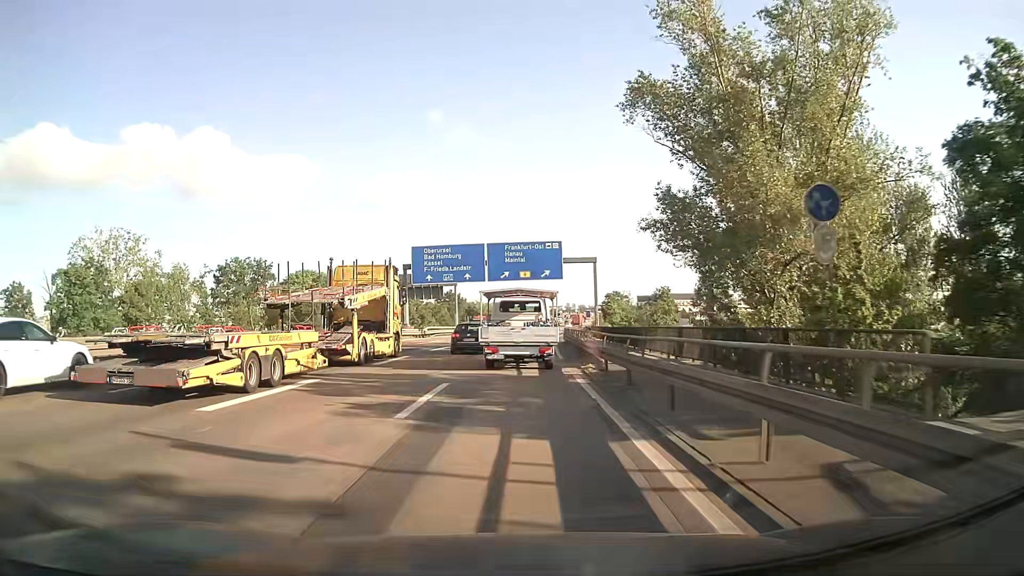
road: motorway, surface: asphalt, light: Day
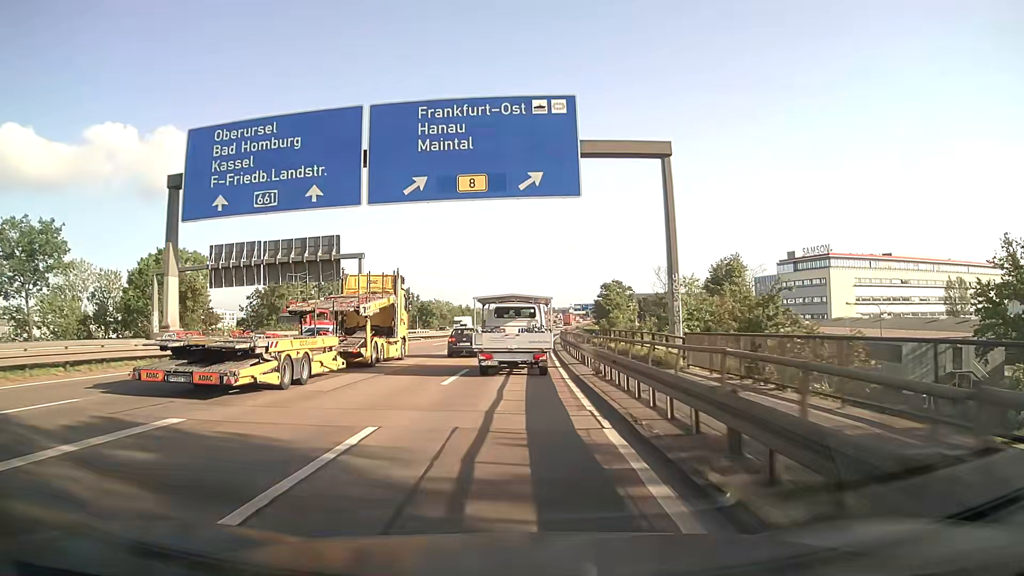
(+1.3, +42.8) m; +2°
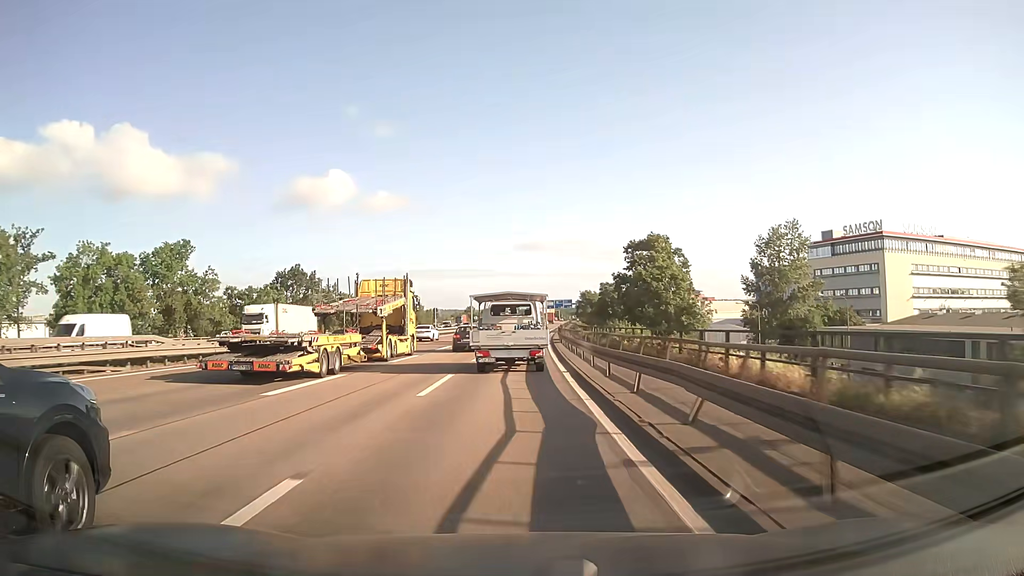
(+1.7, +54.4) m; +3°
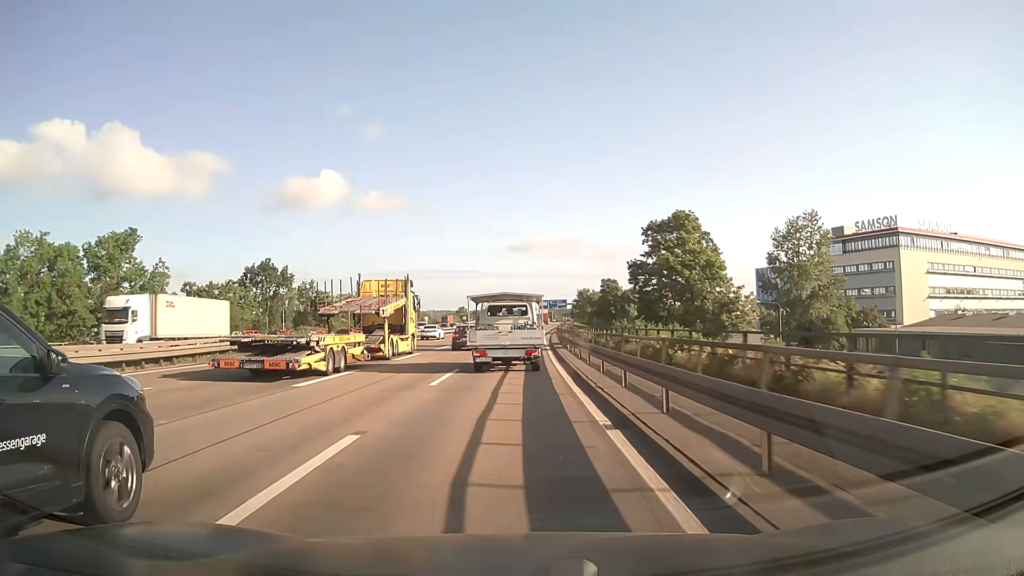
(+0.1, +11.0) m; +1°
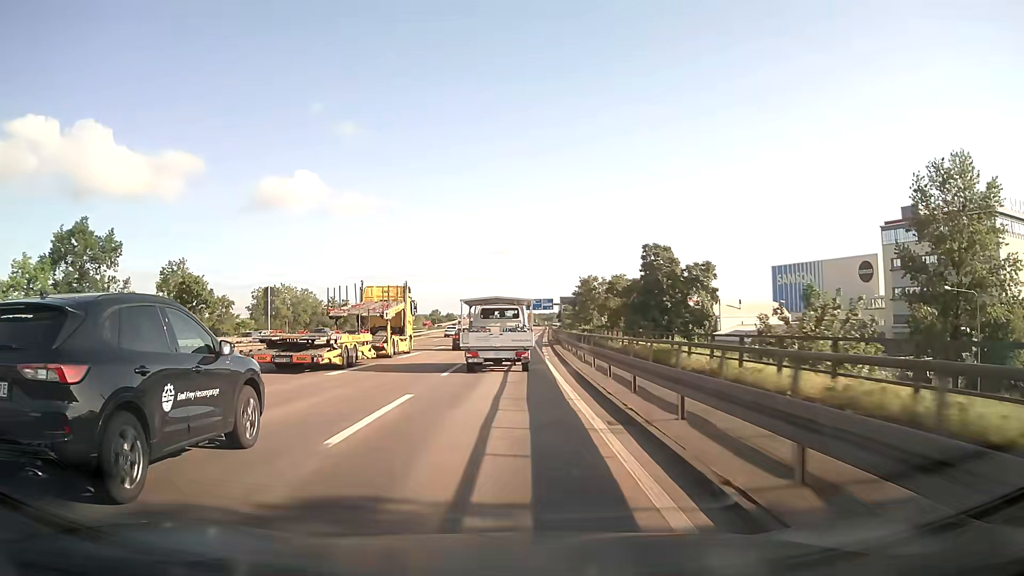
(+0.6, +44.8) m; +2°
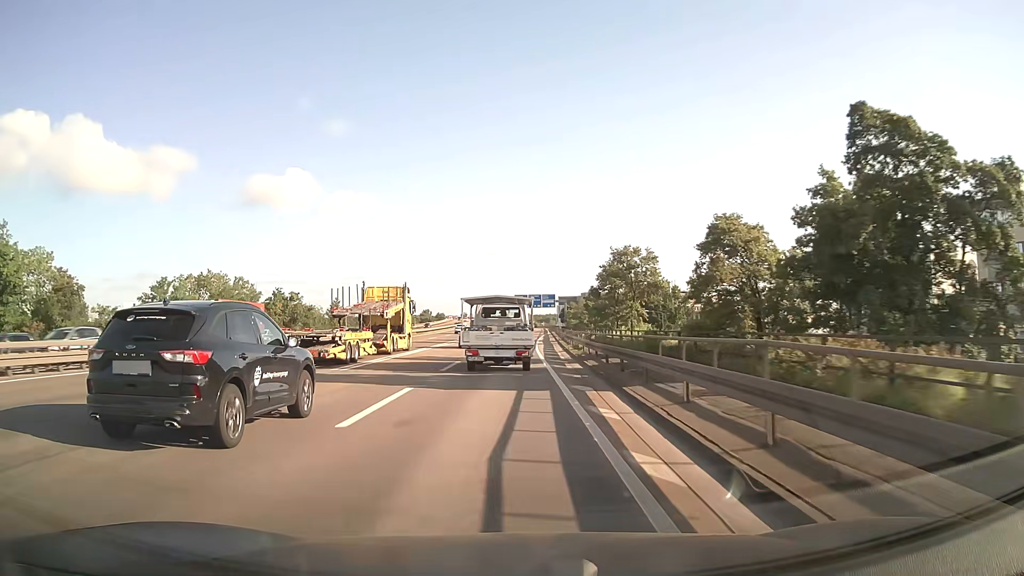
(+0.1, +34.5) m; 0°
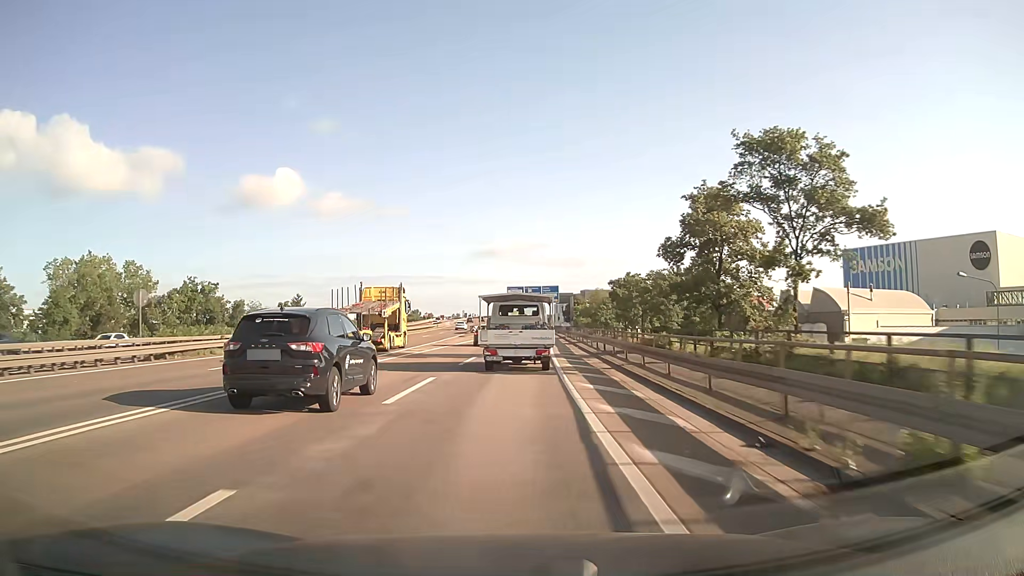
(+0.1, +34.4) m; +1°
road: motorway_link
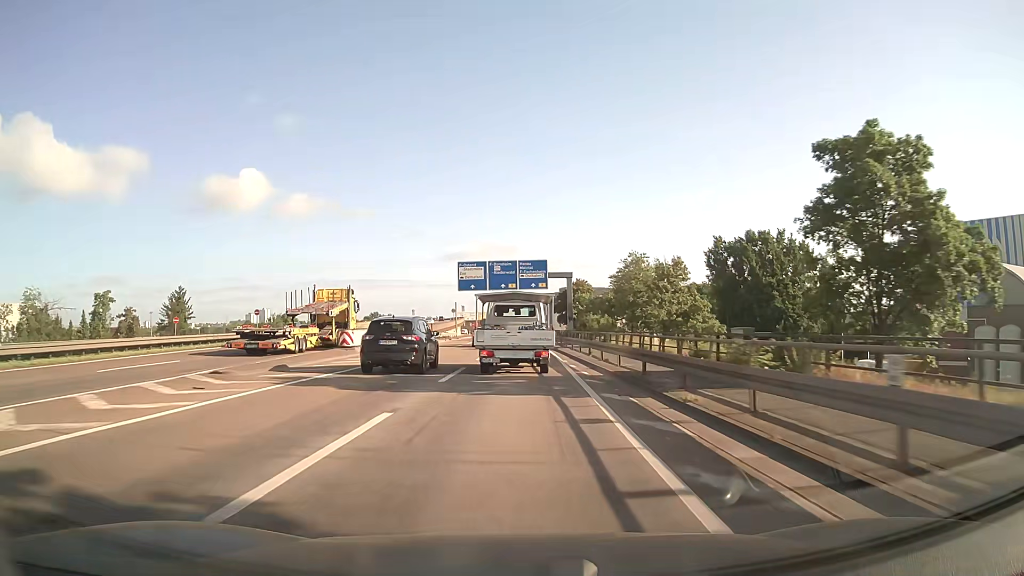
(+1.3, +55.5) m; +2°
(0, +10) (0, +20) (0, +30) (0, +40) (+1, +50) (0, +60) (0, +70) (0, +80) (0, +90) (0, +100) m
